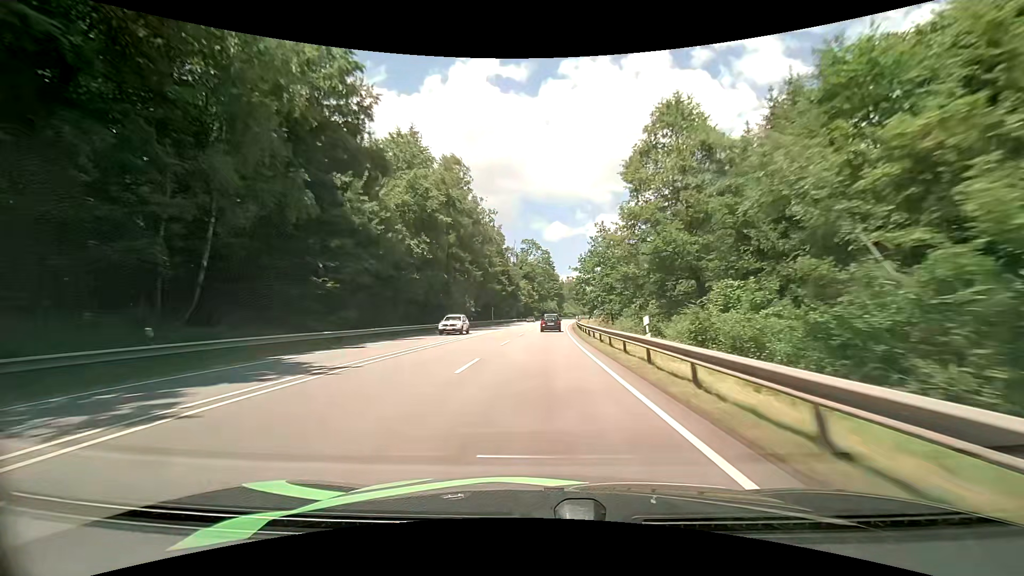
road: primary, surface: asphalt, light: Day
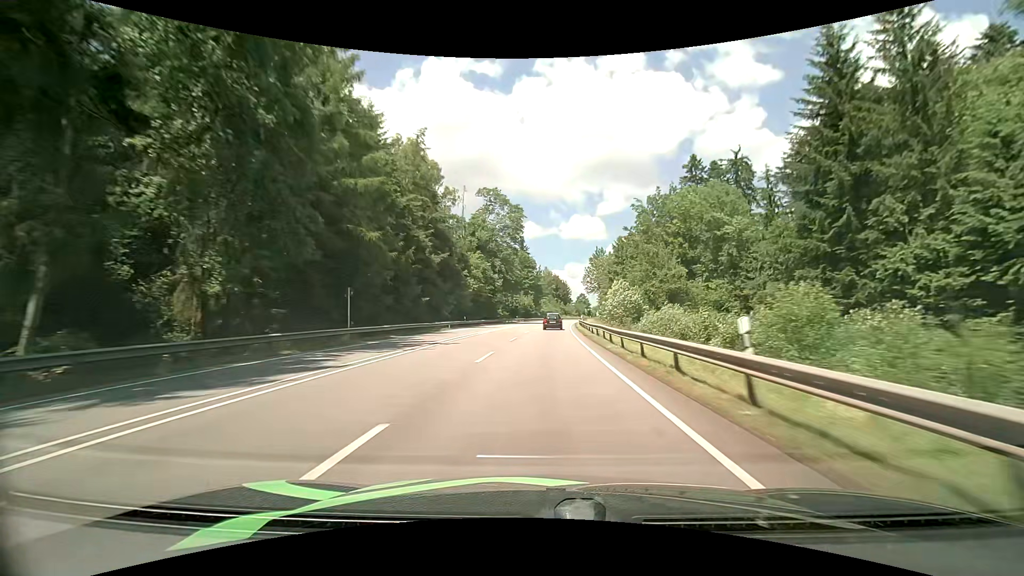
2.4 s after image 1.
(+1.4, +58.2) m; +3°
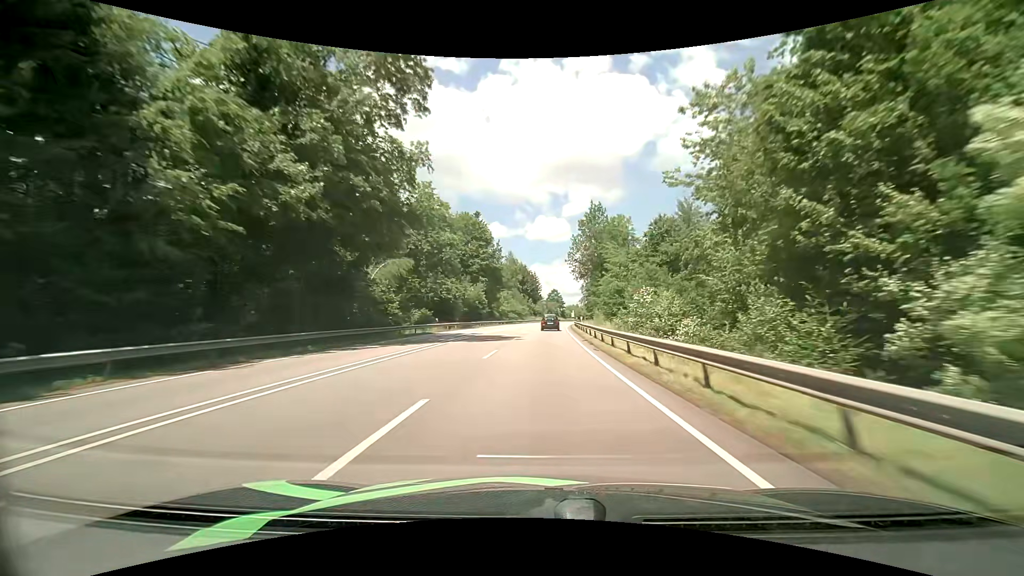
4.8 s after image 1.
(+2.1, +58.7) m; +4°
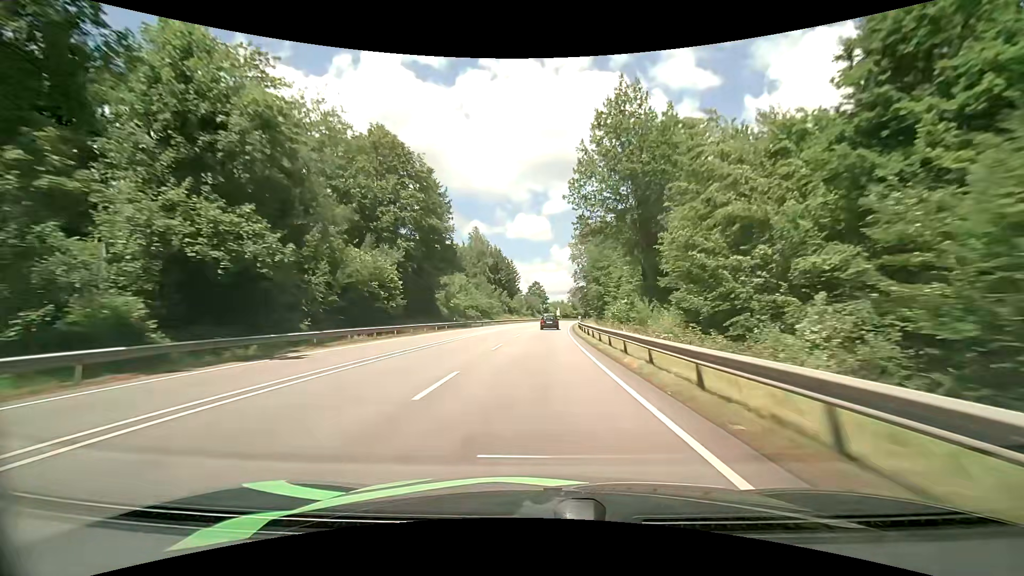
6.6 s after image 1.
(+0.8, +44.4) m; +2°
(0, +10) (0, +20) (0, +30) (0, +40) (+1, +50) (+1, +60) (+2, +70) (+3, +80) (+3, +90) (+4, +100) m
